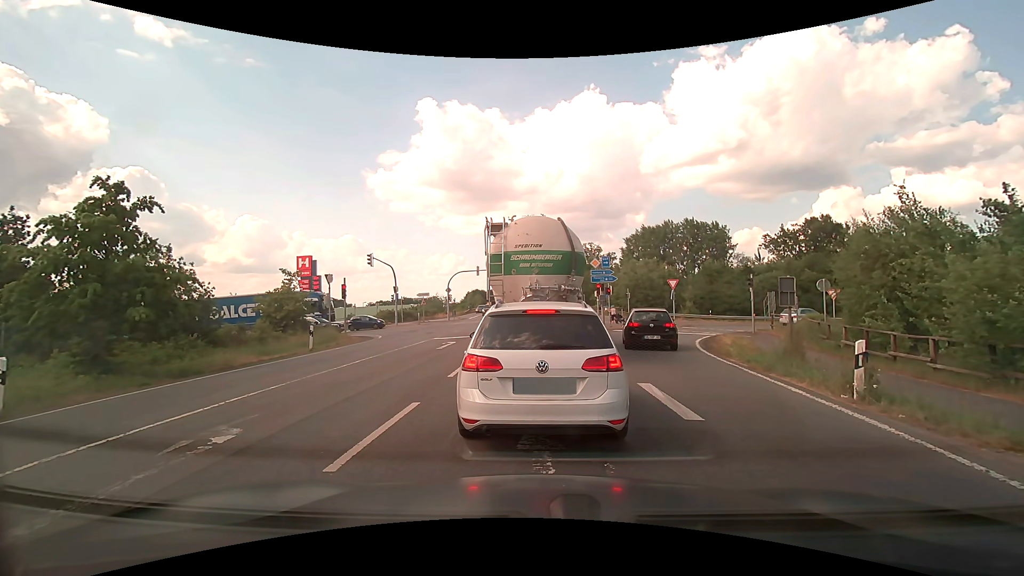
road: primary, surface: asphalt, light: Day
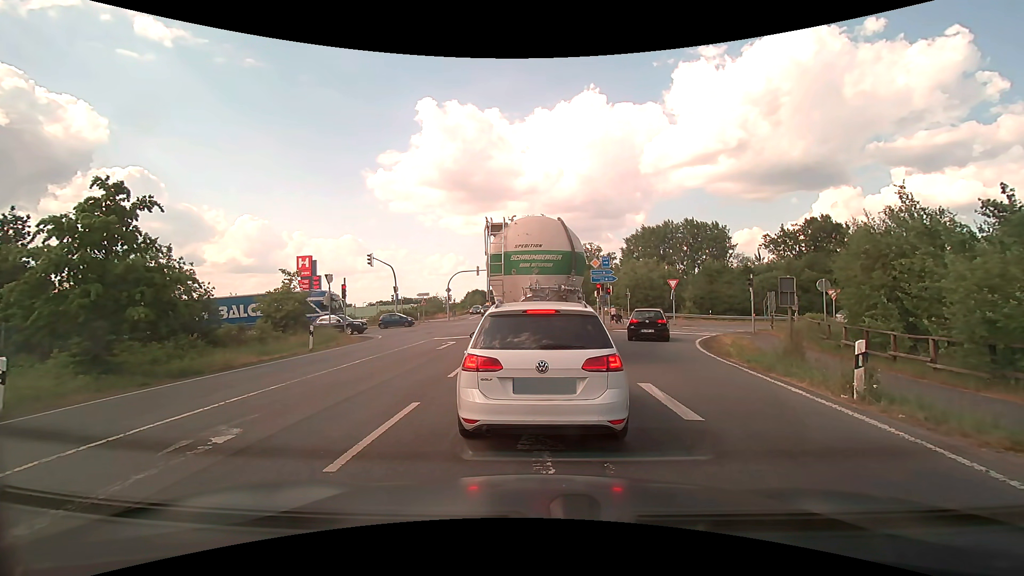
(0.0, 0.0) m; 0°
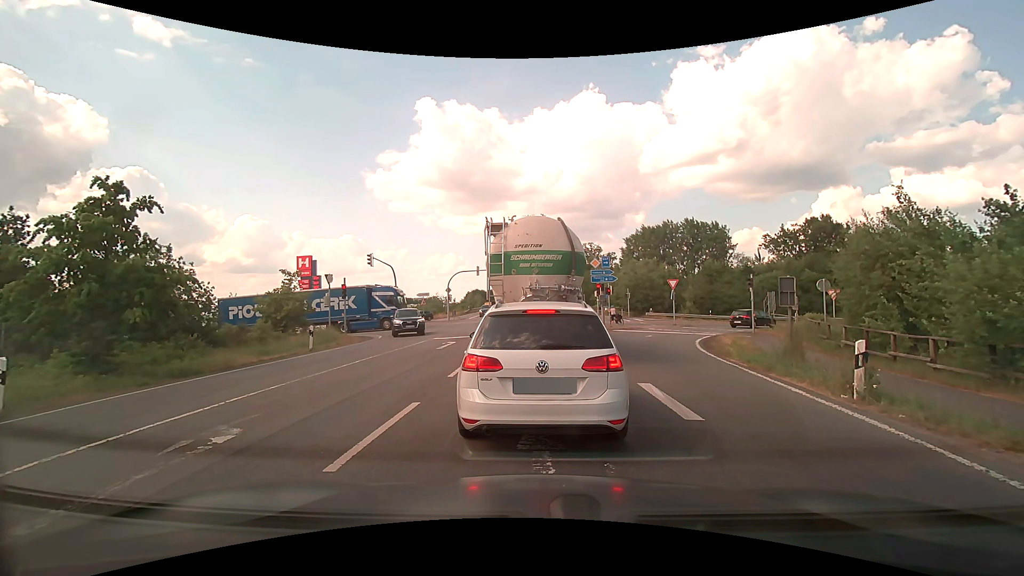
(0.0, 0.0) m; 0°
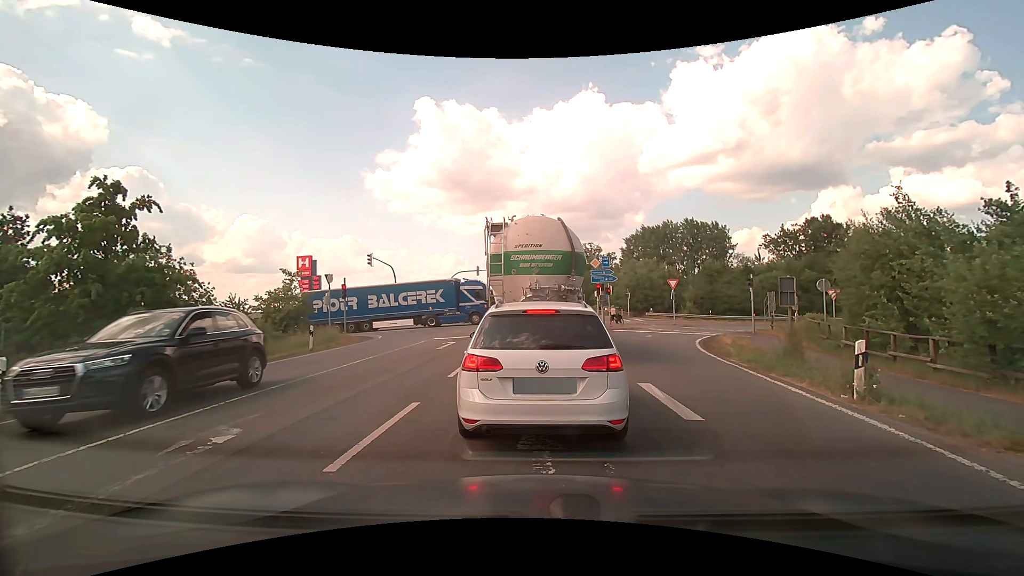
(0.0, 0.0) m; 0°
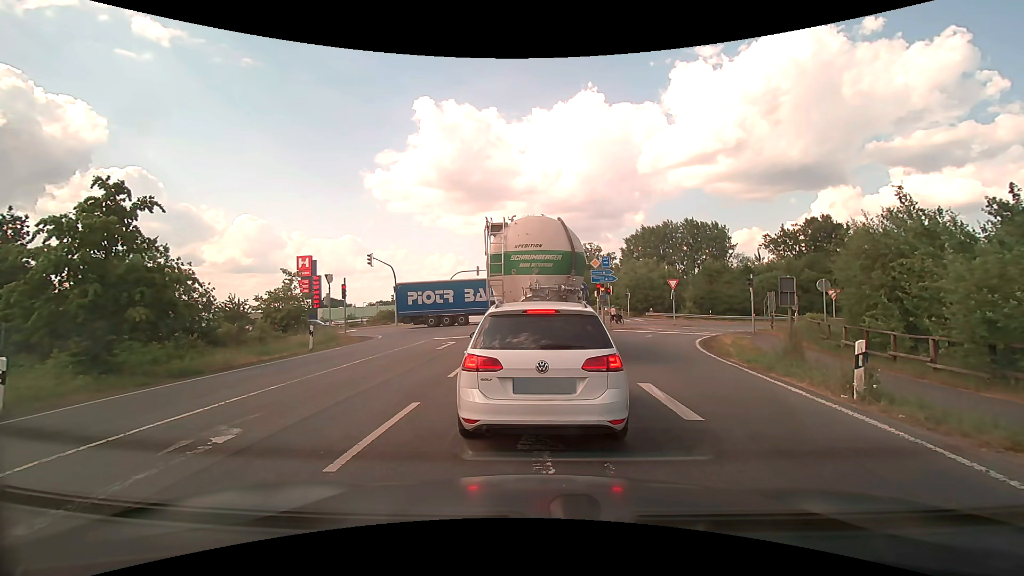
(0.0, 0.0) m; 0°
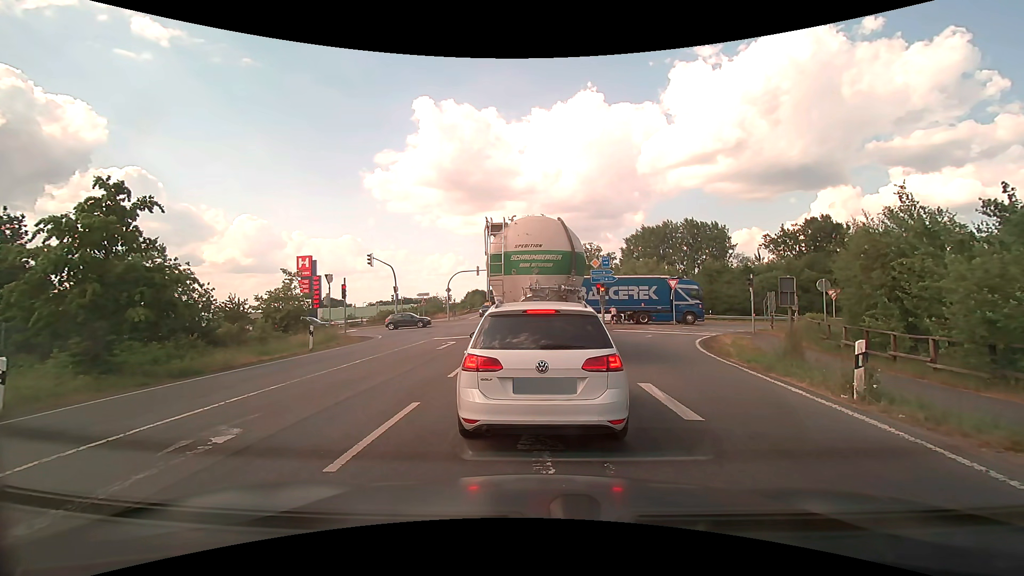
(0.0, 0.0) m; 0°
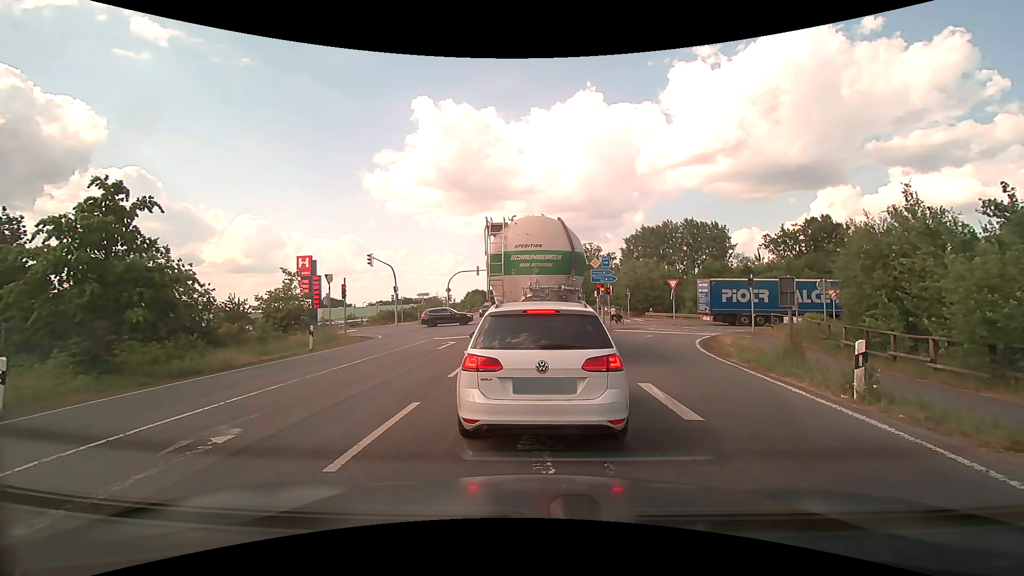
(0.0, 0.0) m; 0°
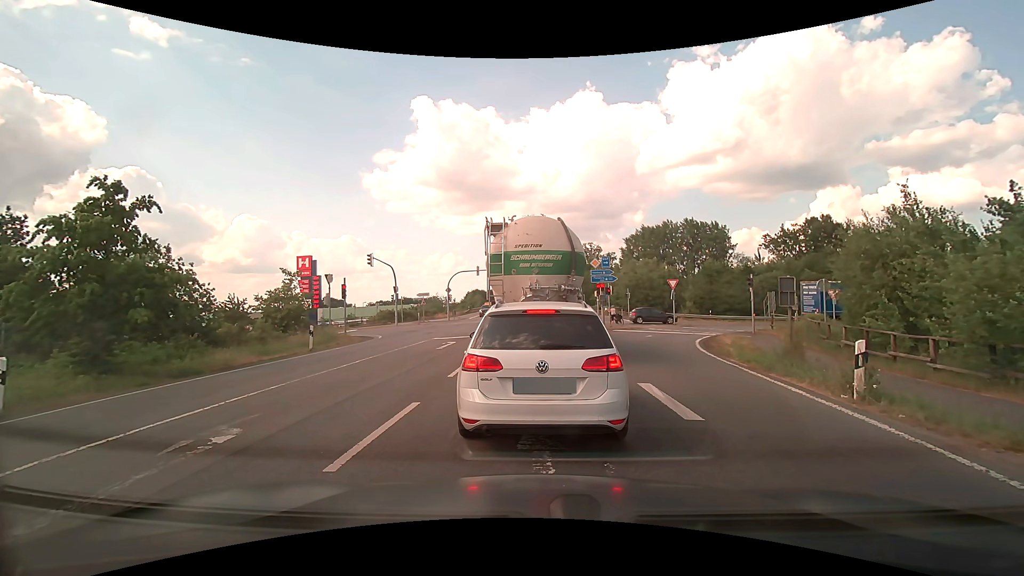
(0.0, 0.0) m; 0°
(0, +10) (0, +20) (0, +30) (-1, +40) (-1, +50) (-1, +60) (-1, +70) (-1, +80) (-1, +90) (-2, +100) m
